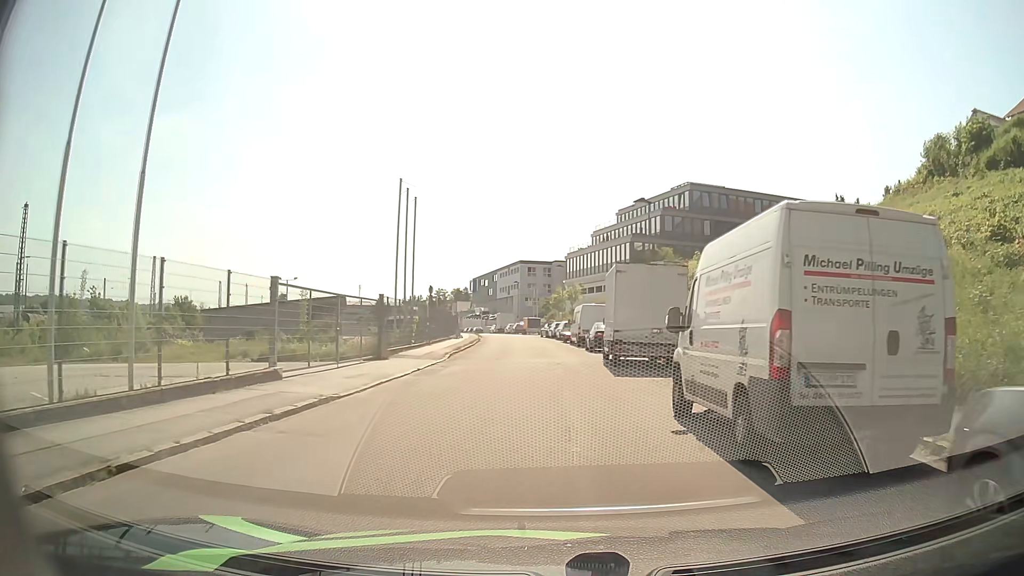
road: residential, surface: asphalt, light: Day
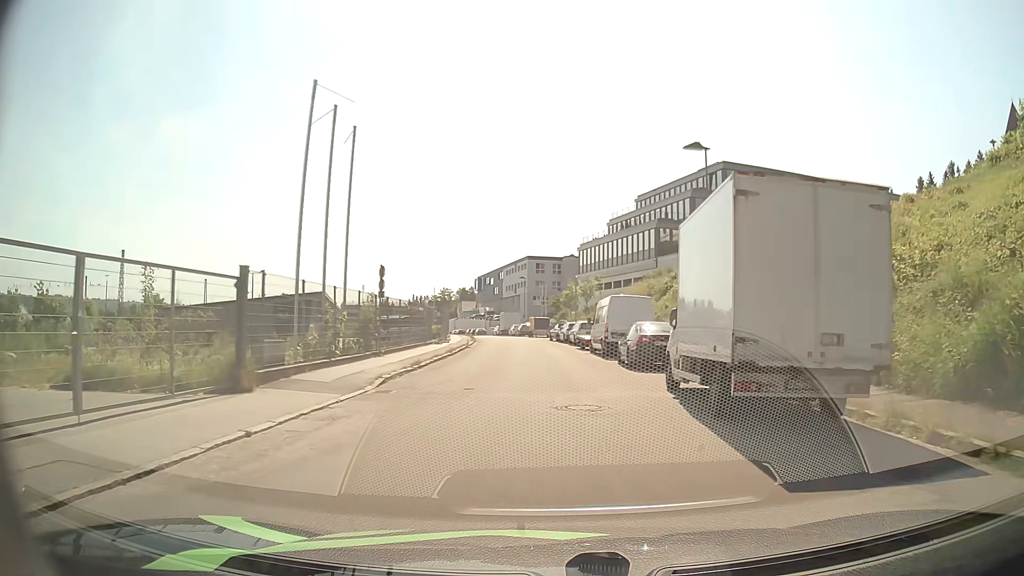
(0.0, +12.3) m; -1°
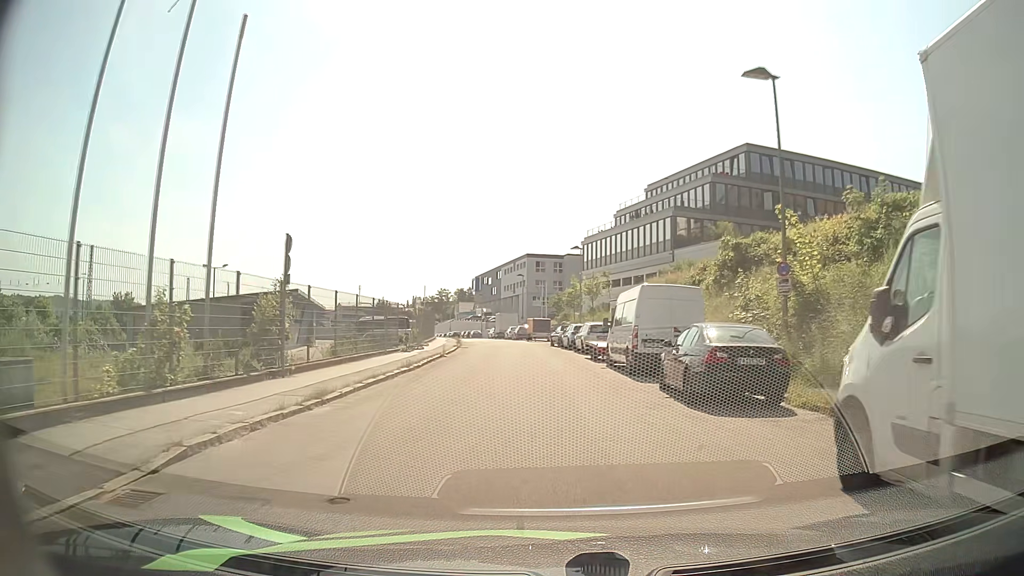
(+0.1, +8.7) m; +1°
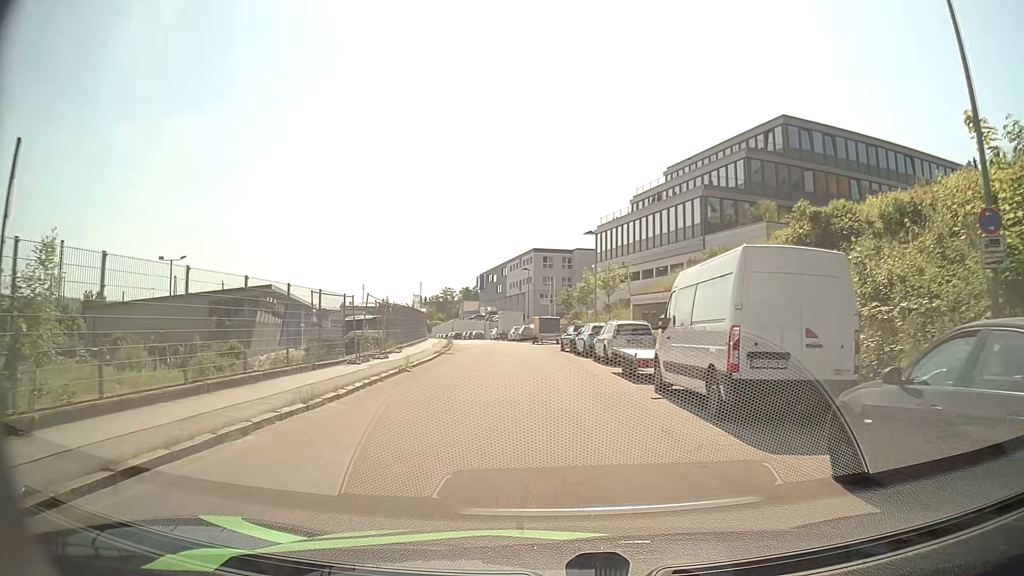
(-0.1, +9.0) m; -1°
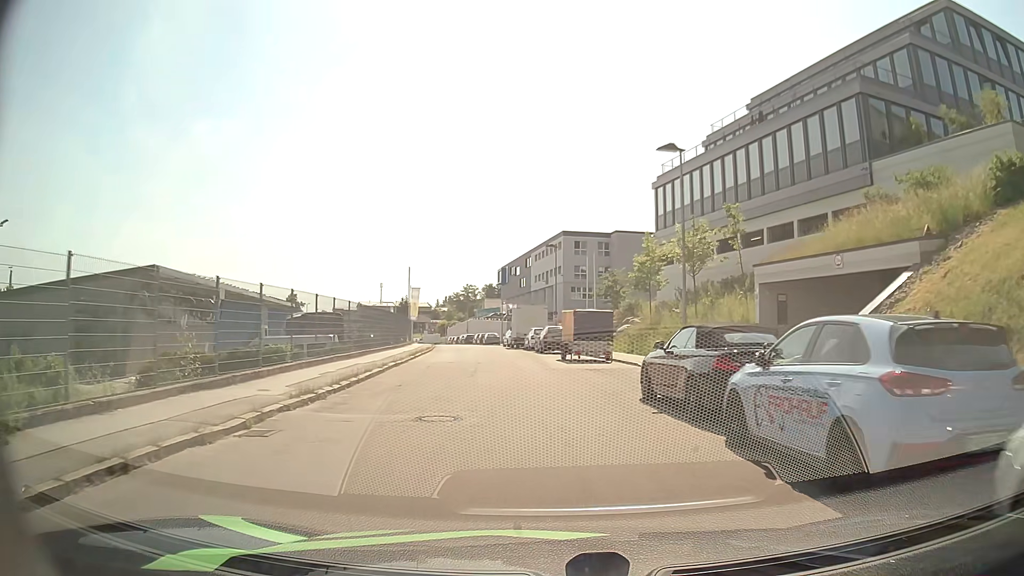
(-0.4, +23.7) m; -3°
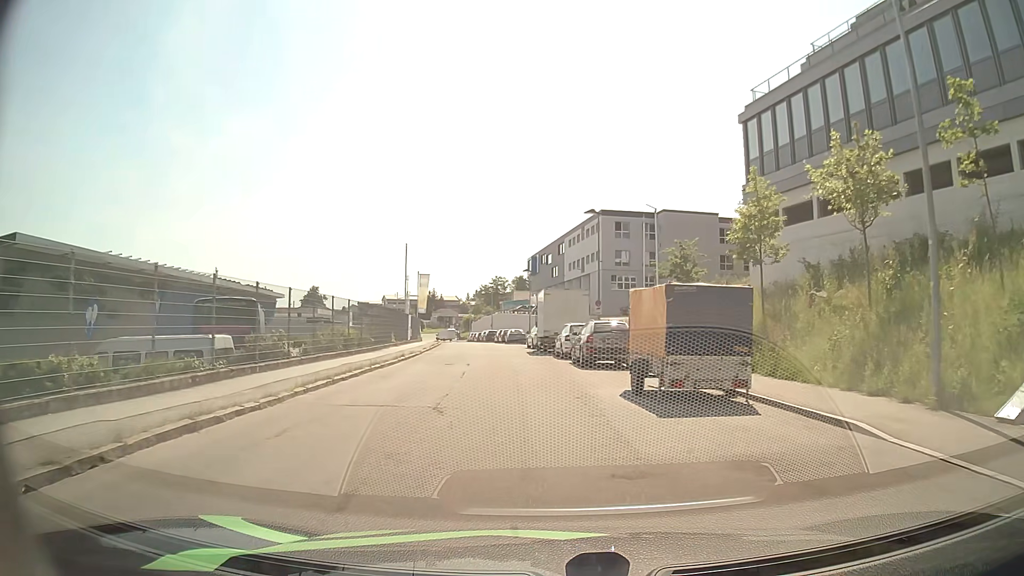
(-0.3, +15.1) m; -3°
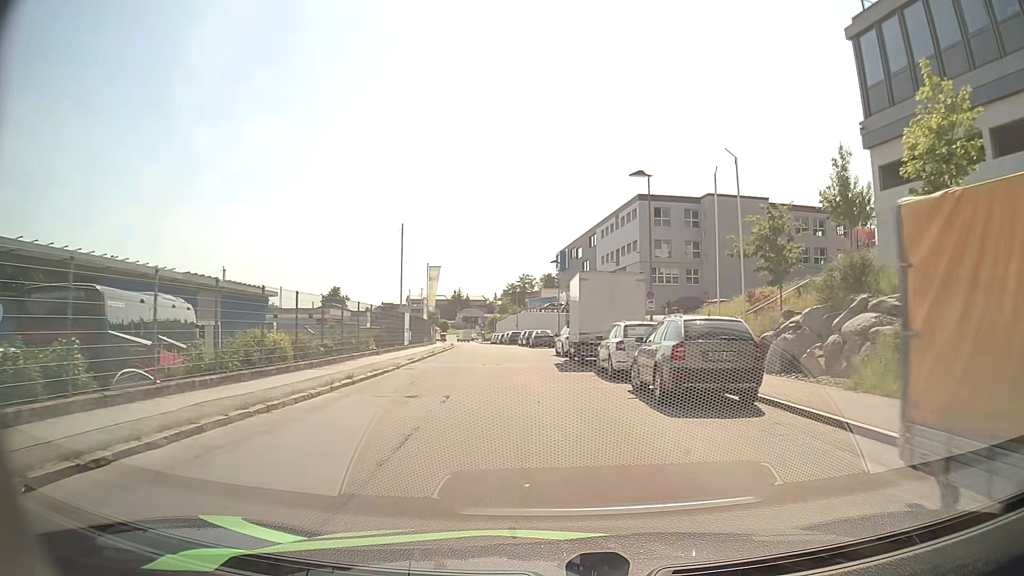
(-0.2, +10.5) m; -2°
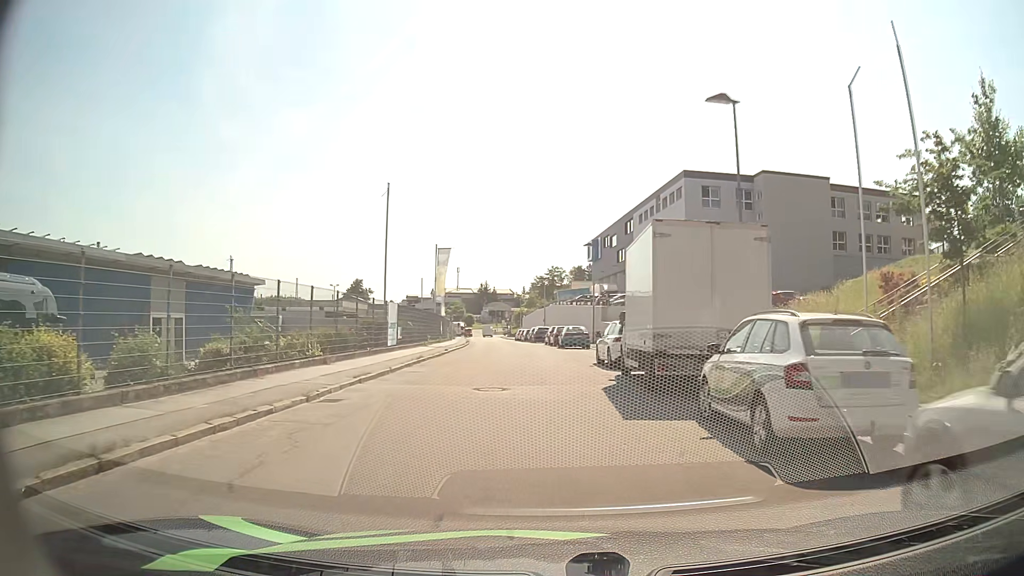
(-0.2, +10.4) m; -2°
(0, +10) (-1, +20) (-1, +30) (-2, +40) (-2, +50) (-3, +60) (-4, +70) (-5, +80) (-6, +90) (-7, +100) m
